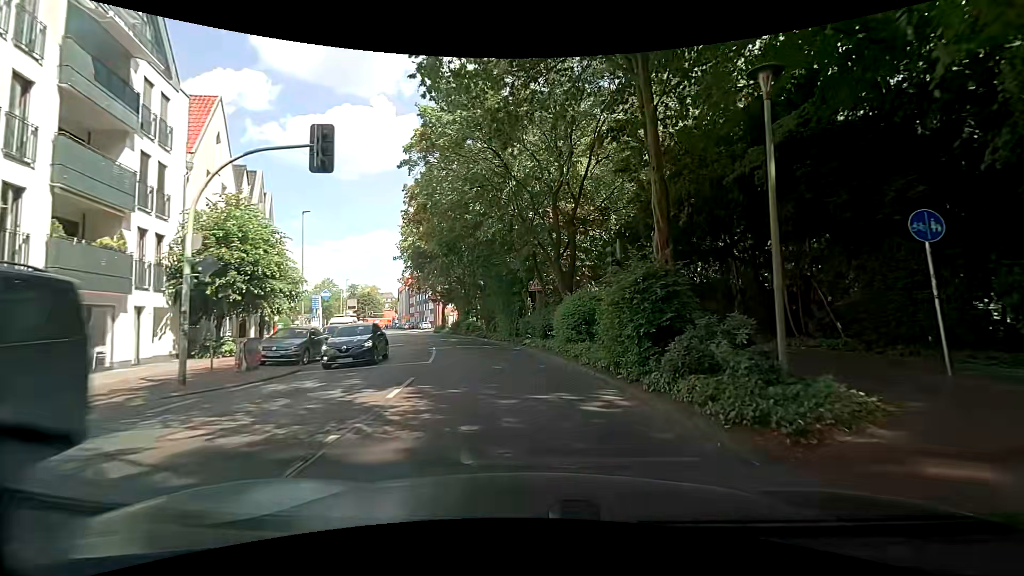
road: secondary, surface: asphalt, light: Day
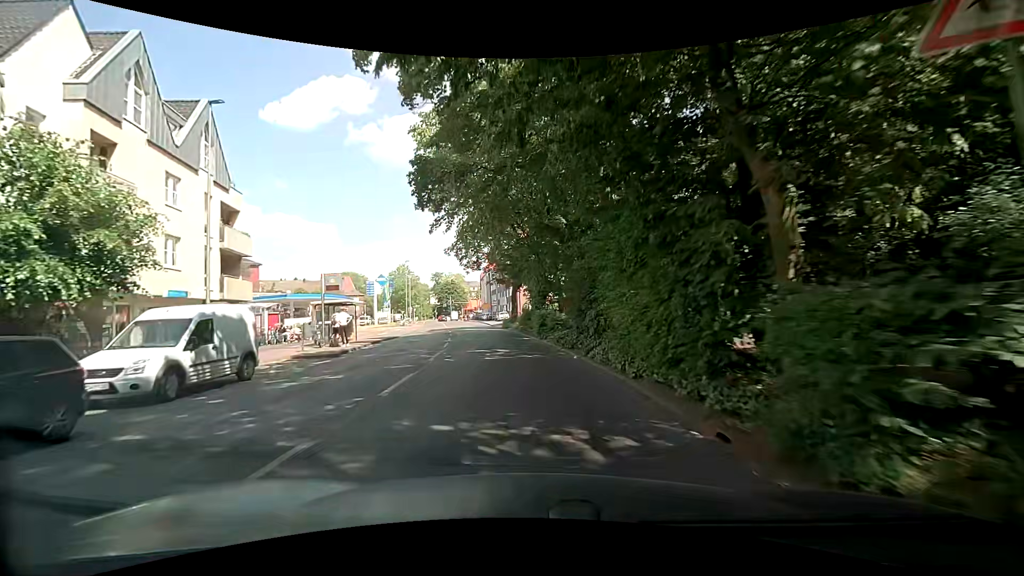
(-1.4, +21.9) m; -9°
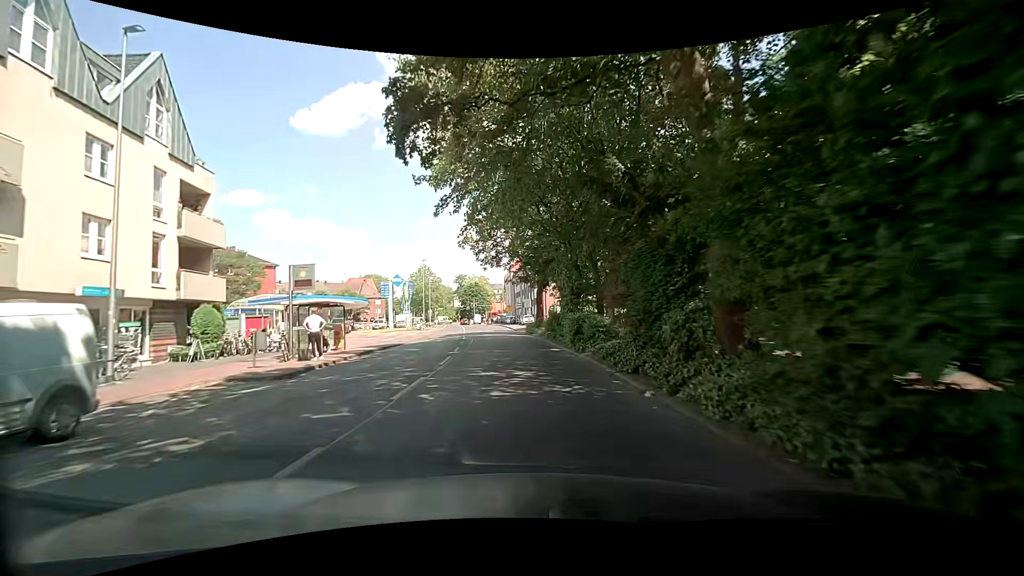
(-0.2, +6.2) m; -4°
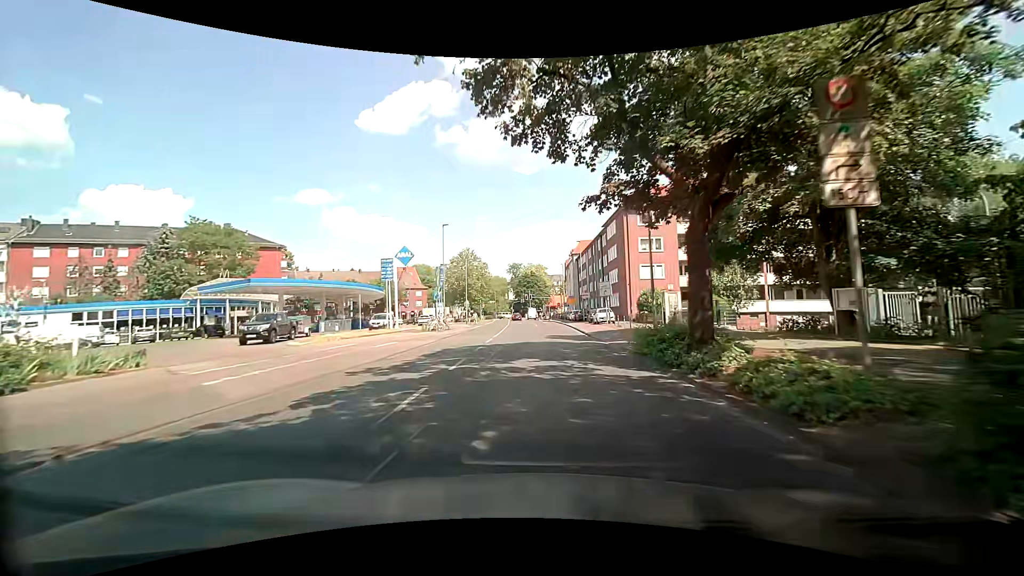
(-1.5, +26.3) m; -6°
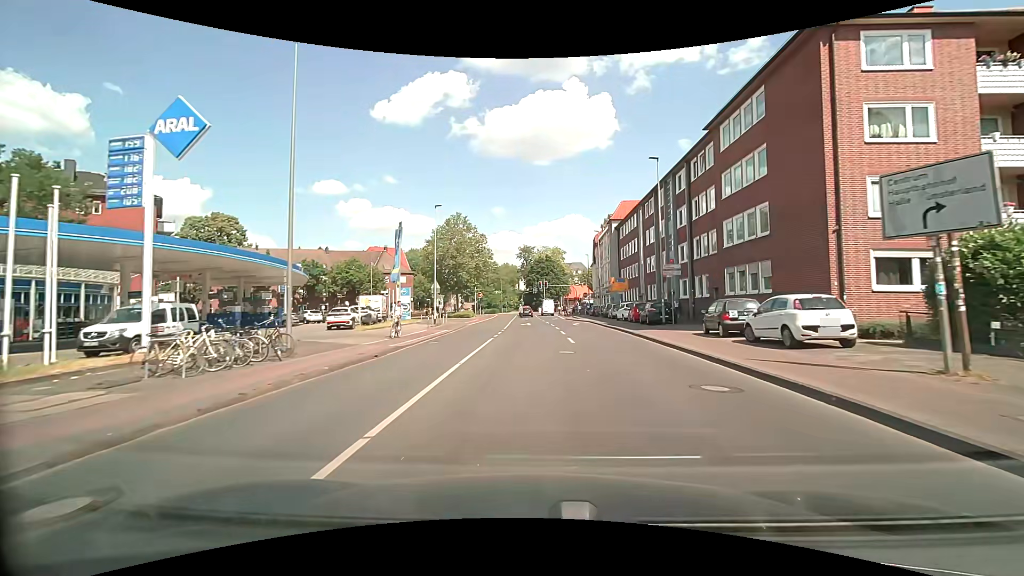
(-0.7, +33.2) m; -1°
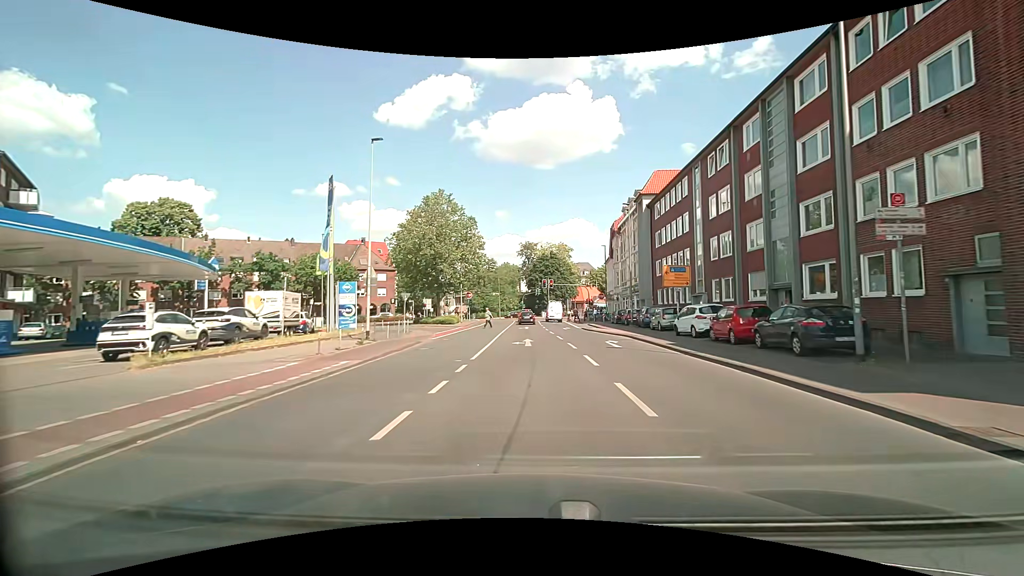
(-0.2, +17.7) m; 0°
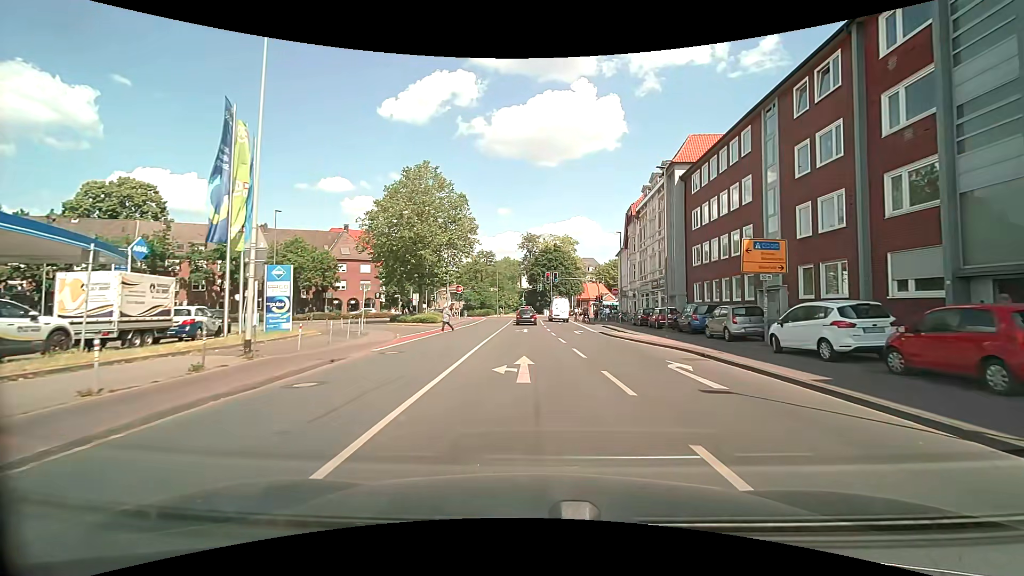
(-0.1, +10.5) m; 0°
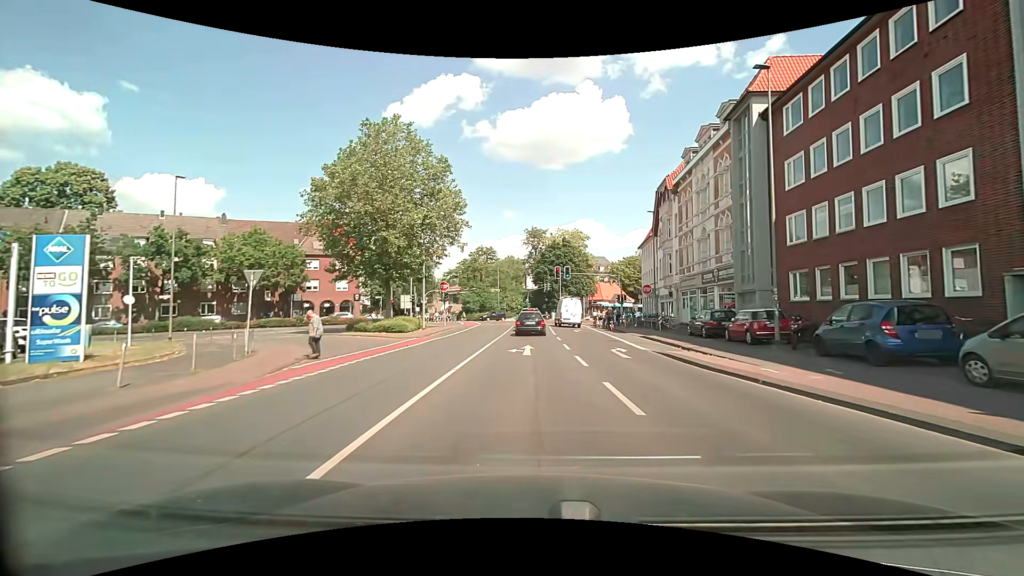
(-0.1, +13.3) m; -1°
(0, +10) (0, +20) (0, +30) (0, +40) (0, +50) (-1, +60) (-6, +68) (-16, +70) (-25, +66) (-33, +61) m
